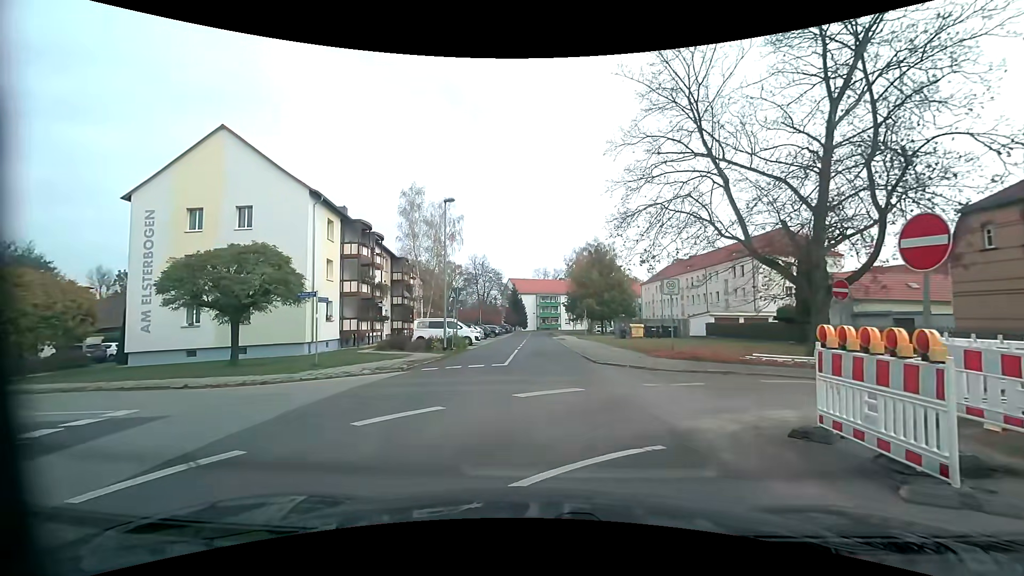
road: residential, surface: asphalt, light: Day
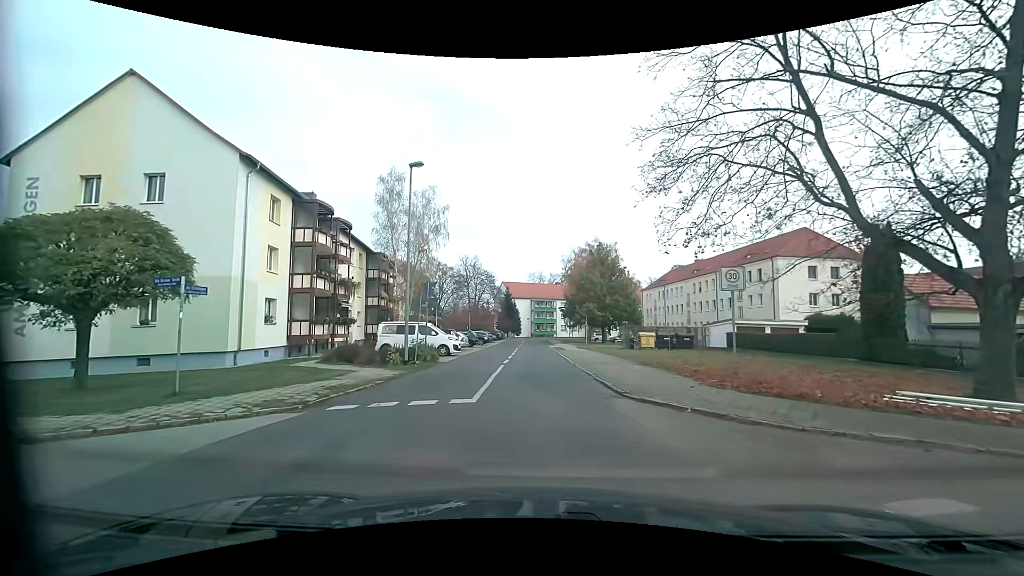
(0.0, +6.9) m; 0°
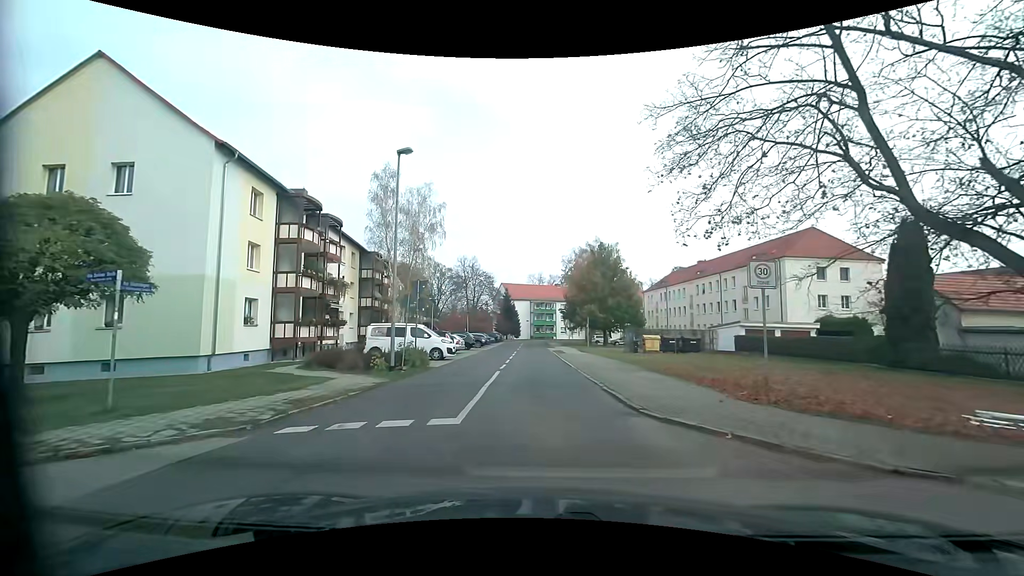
(0.0, +1.9) m; -1°
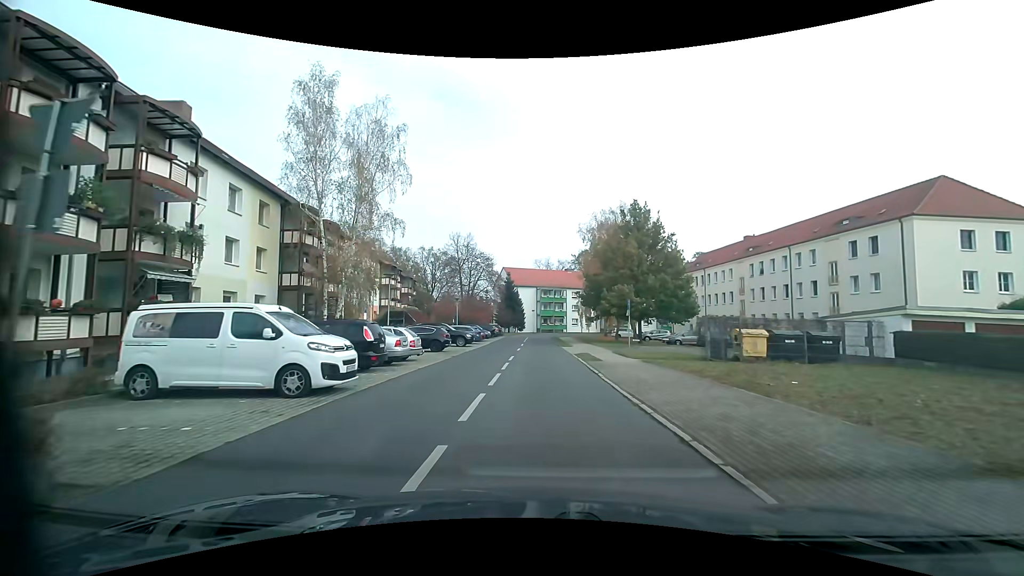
(0.0, +17.4) m; -2°
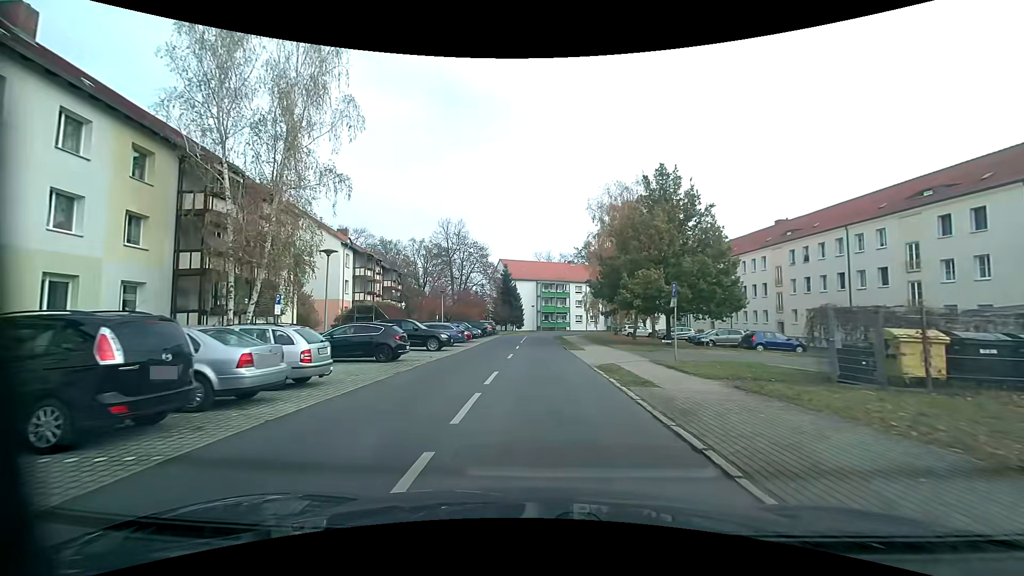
(+0.3, +9.6) m; +2°
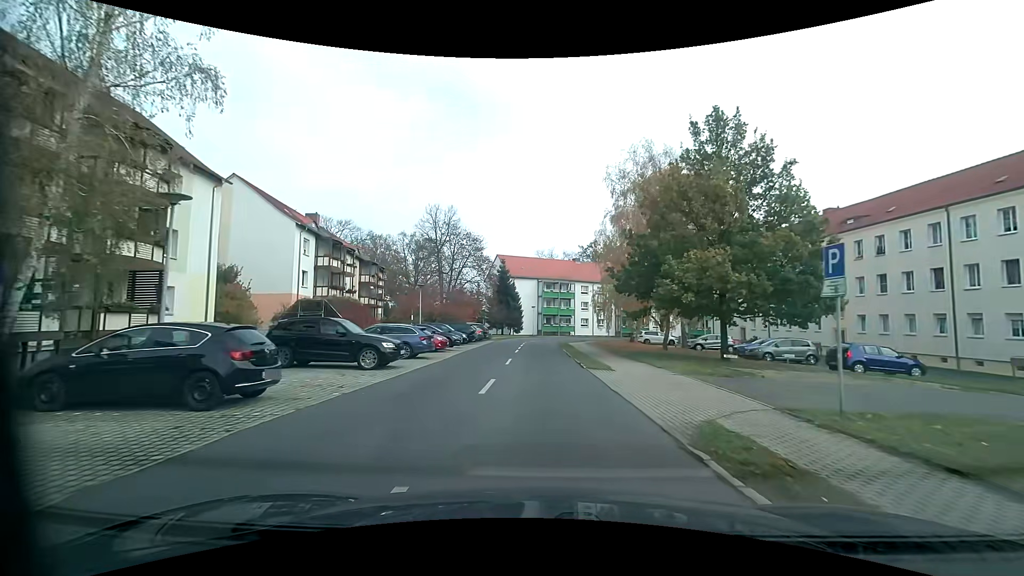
(-0.1, +10.2) m; -1°
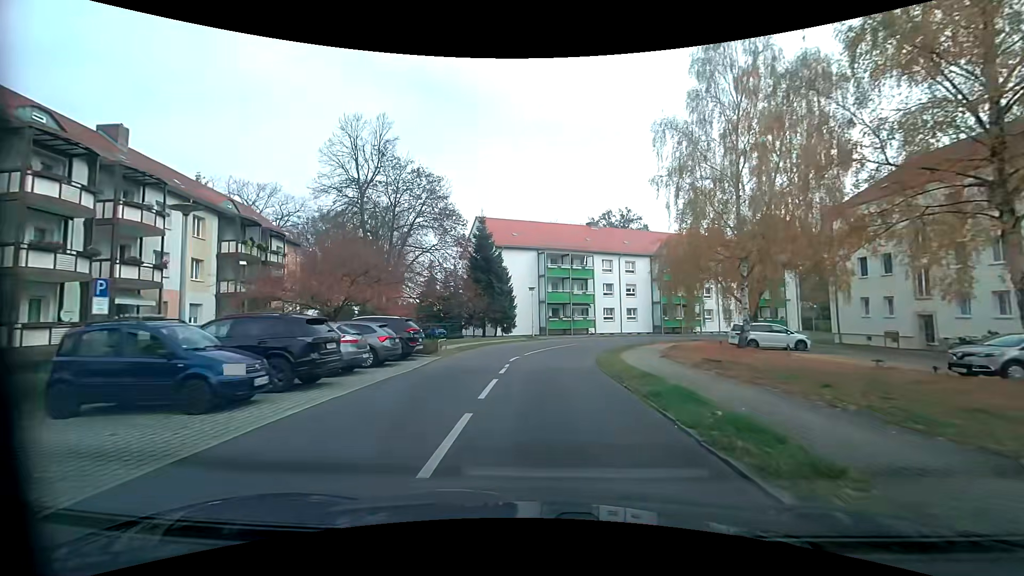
(-0.2, +28.0) m; 0°
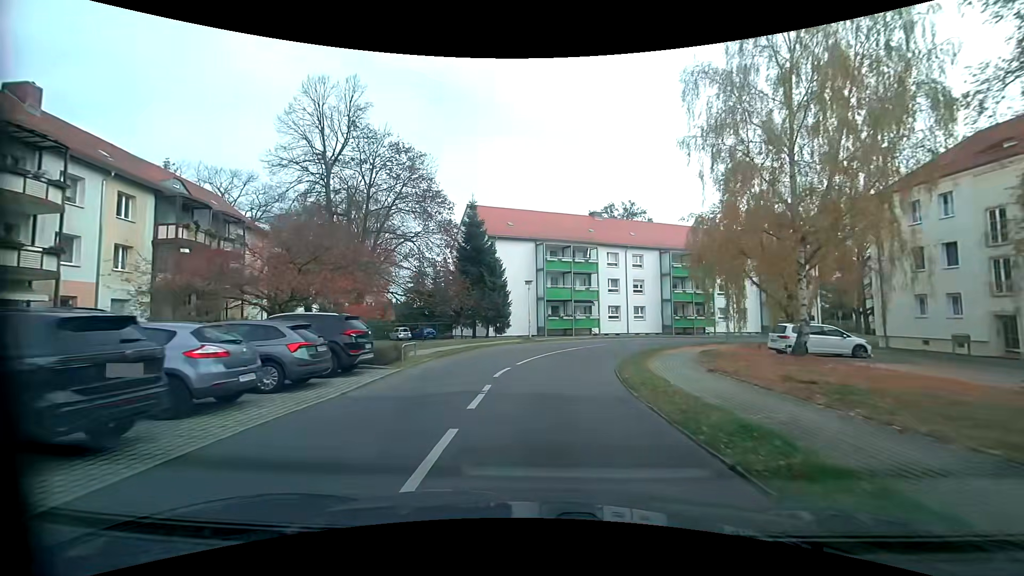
(0.0, +5.6) m; 0°
(0, +10) (+1, +20) (+4, +29) (+10, +38) (+17, +44) (+26, +49) (+35, +53) (+44, +57) (+54, +61) (+63, +65) m
